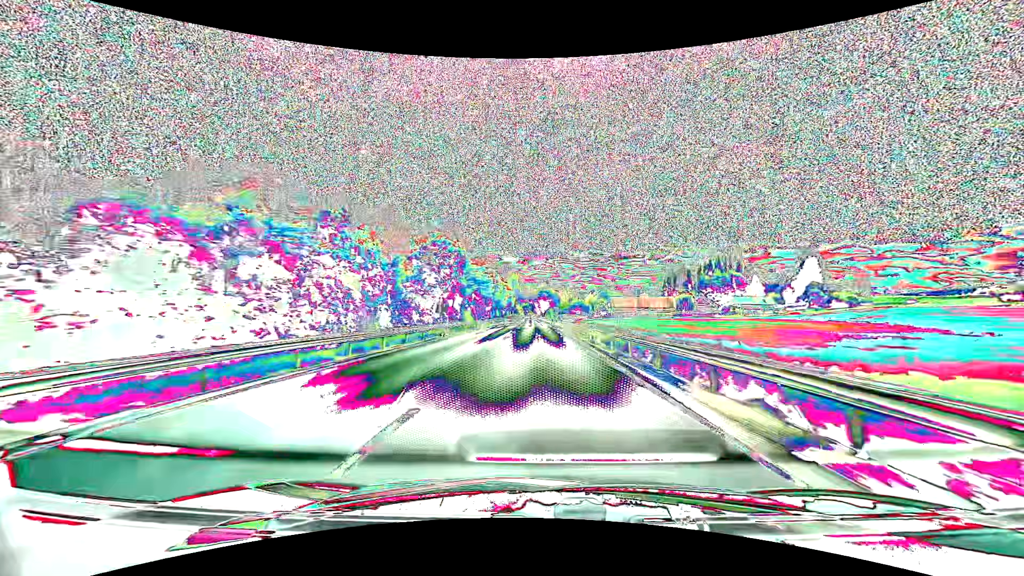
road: primary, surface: asphalt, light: Day
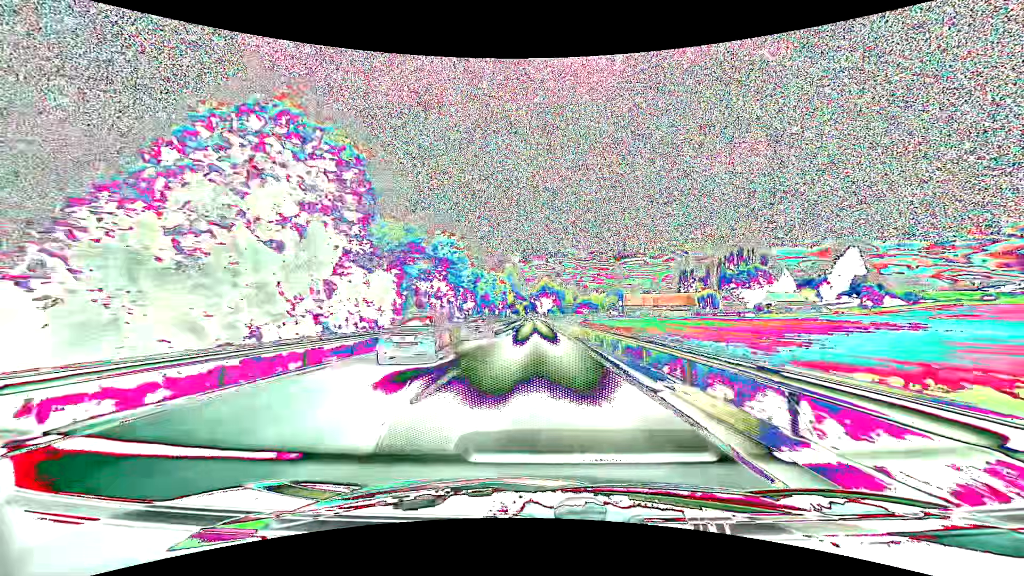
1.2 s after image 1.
(0.0, +31.3) m; 0°
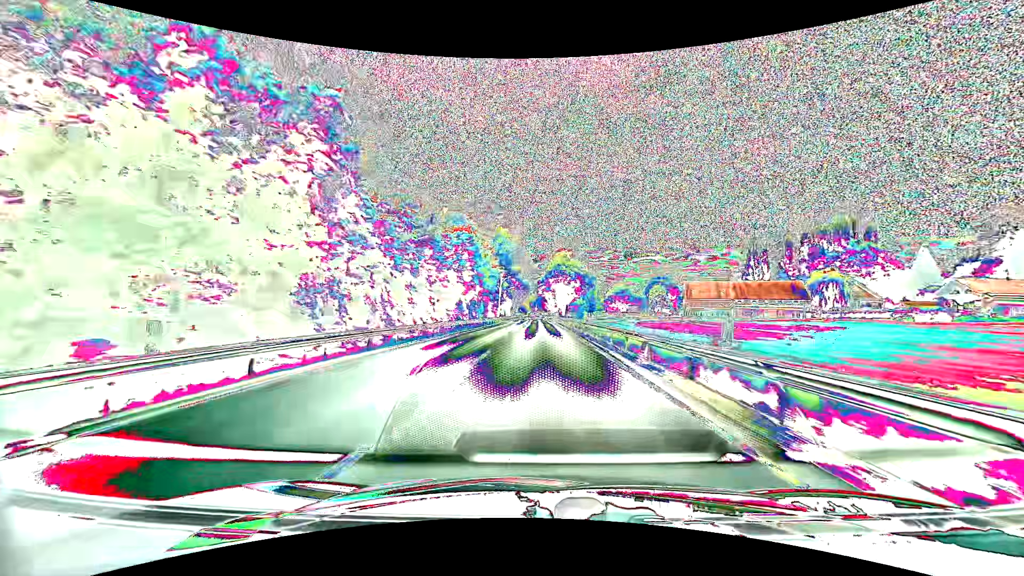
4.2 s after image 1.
(-0.9, +79.7) m; -1°
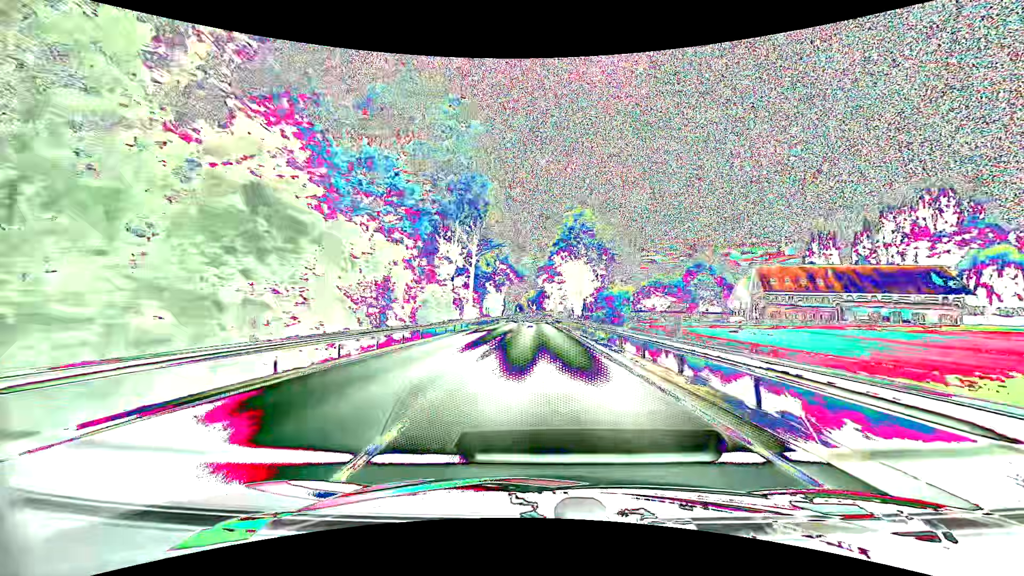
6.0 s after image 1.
(+0.1, +47.2) m; 0°
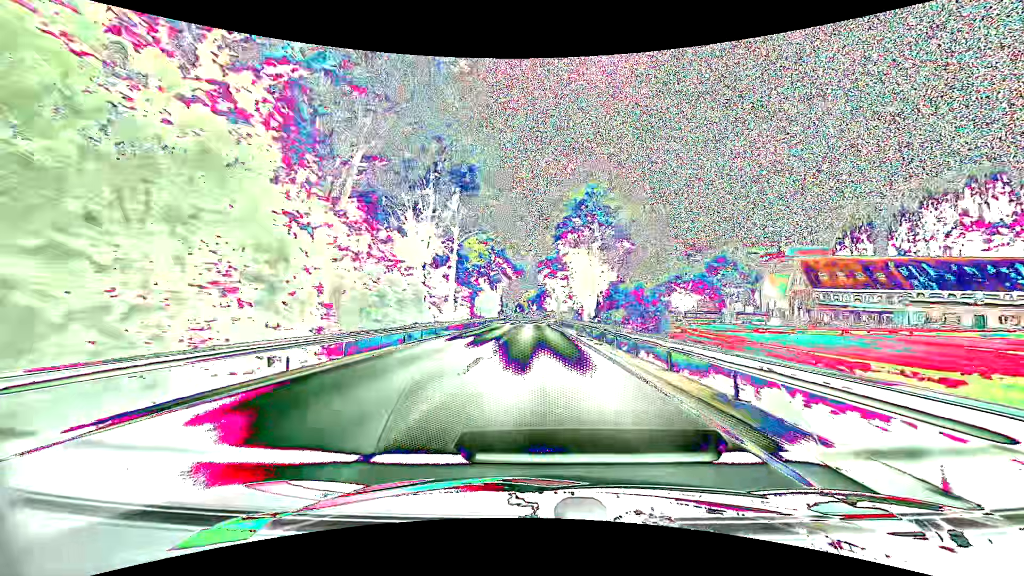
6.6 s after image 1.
(0.0, +15.4) m; 0°
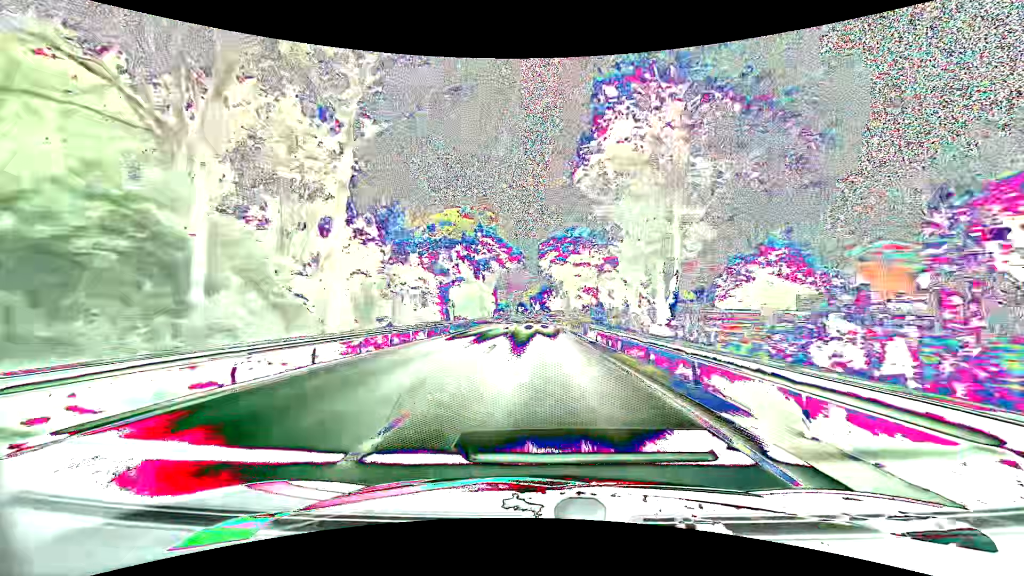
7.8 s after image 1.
(-0.1, +30.4) m; 0°
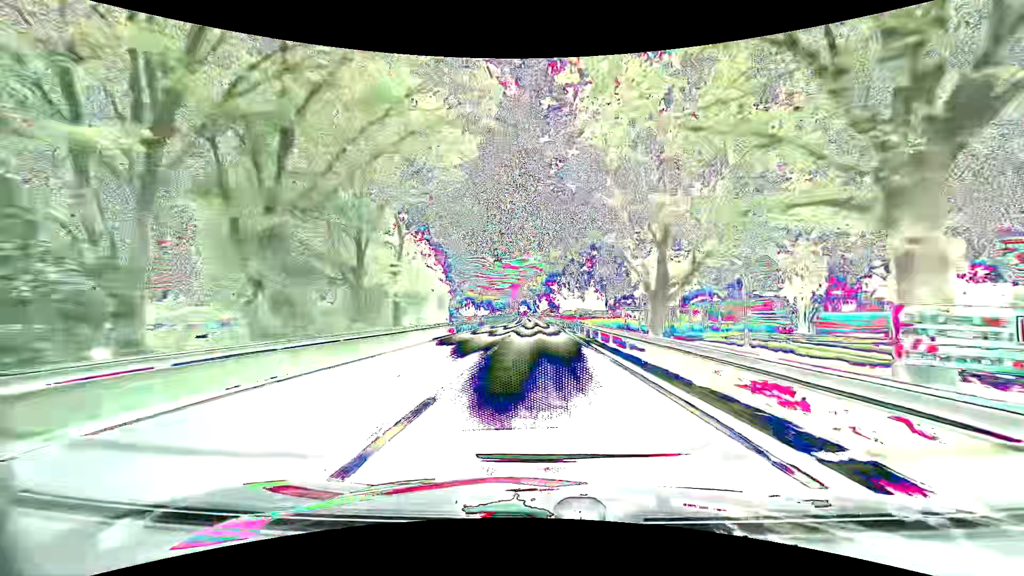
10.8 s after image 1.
(-0.7, +73.7) m; -1°
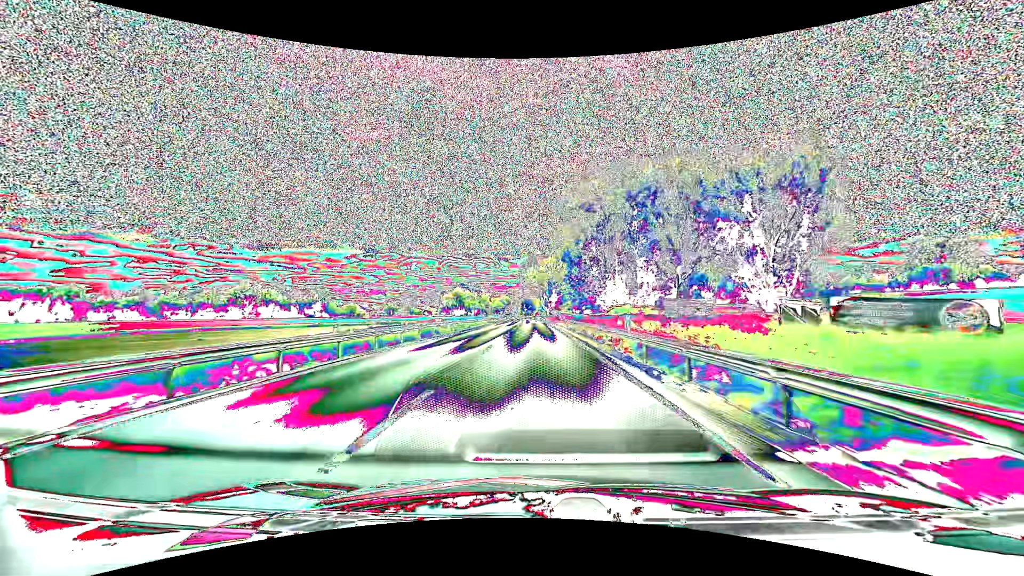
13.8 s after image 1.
(-0.3, +71.8) m; -1°
(0, +10) (0, +20) (0, +30) (0, +40) (-1, +50) (-1, +60) (-1, +70) (-1, +80) (-1, +90) (-2, +100) m
